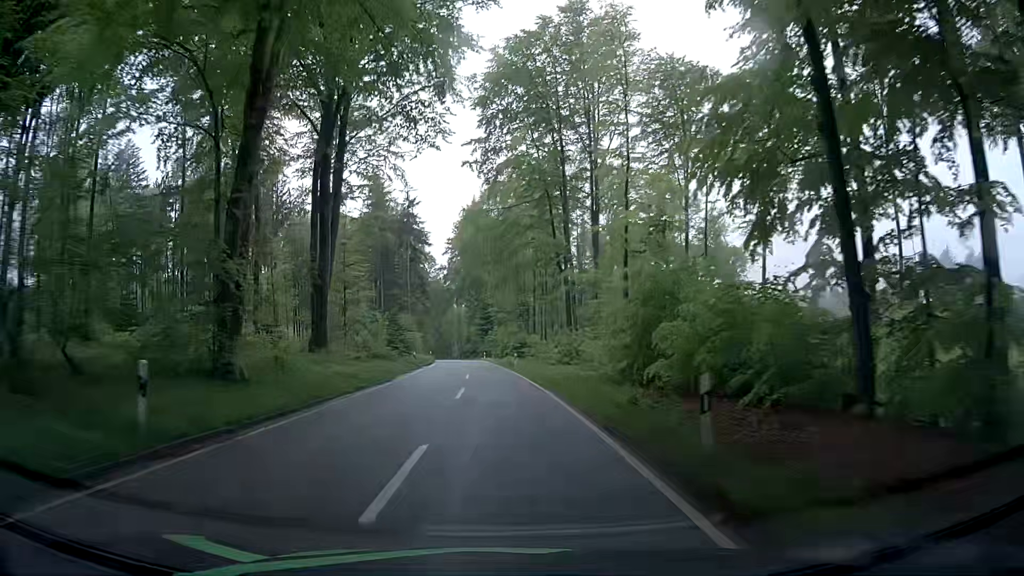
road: tertiary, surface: asphalt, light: Day
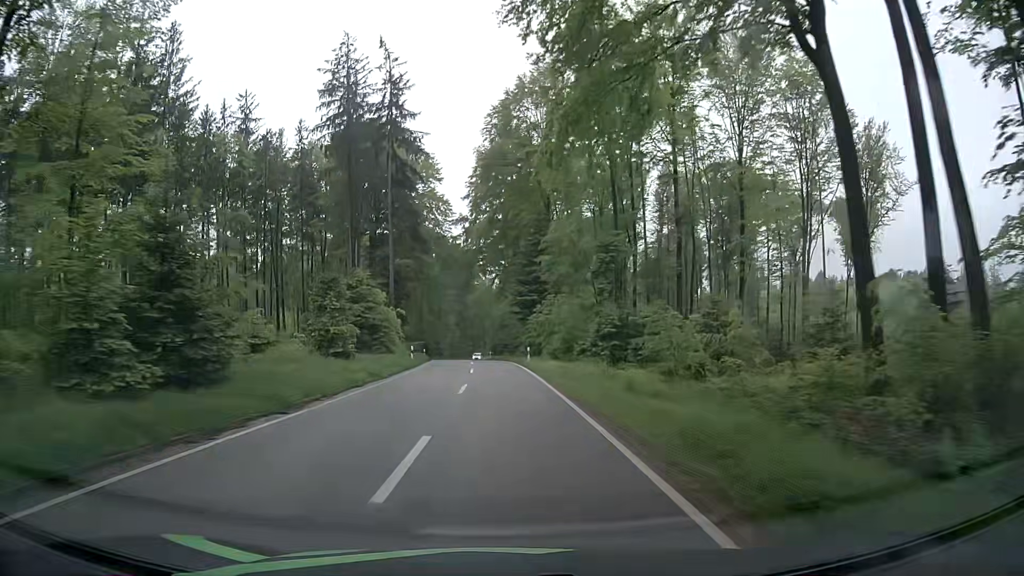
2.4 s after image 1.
(-1.6, +48.0) m; -4°
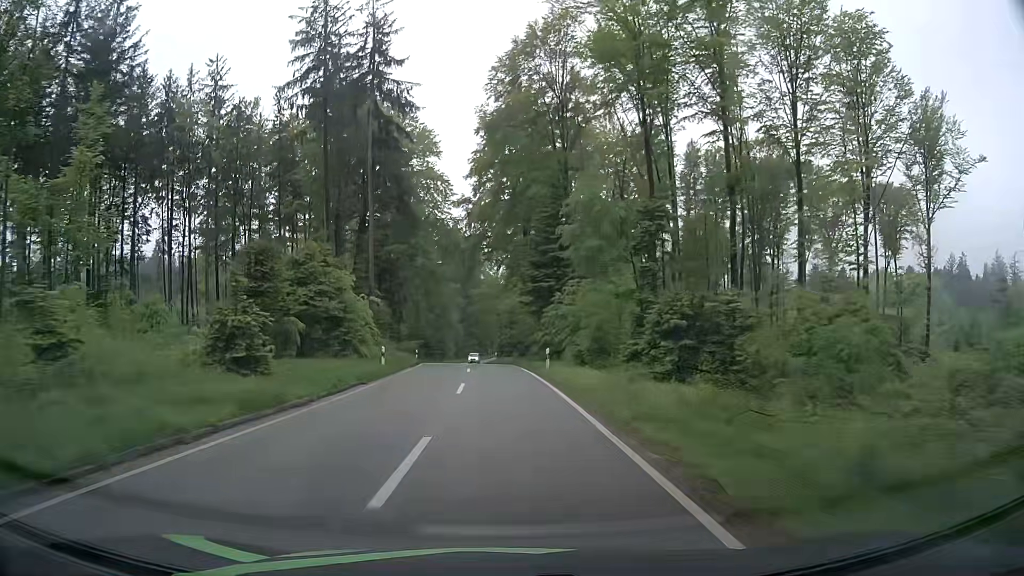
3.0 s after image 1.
(0.0, +12.1) m; -1°
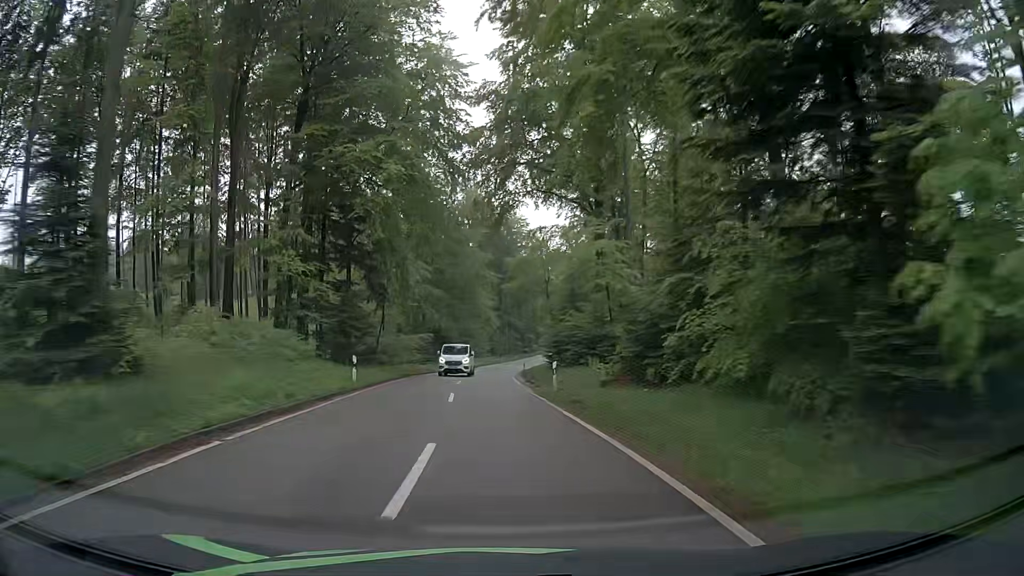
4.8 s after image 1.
(-0.8, +36.3) m; -3°
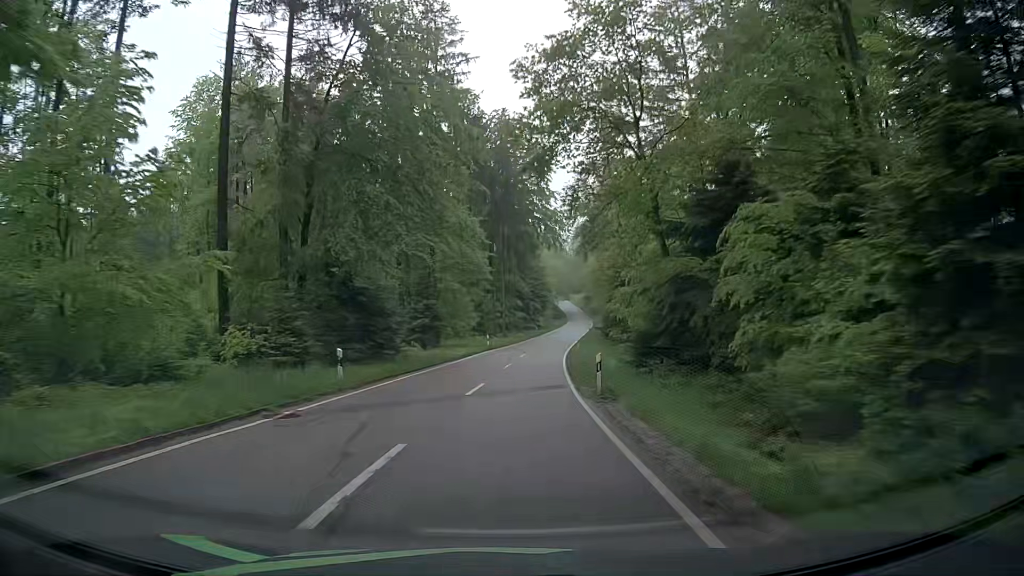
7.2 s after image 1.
(-0.8, +49.1) m; +1°
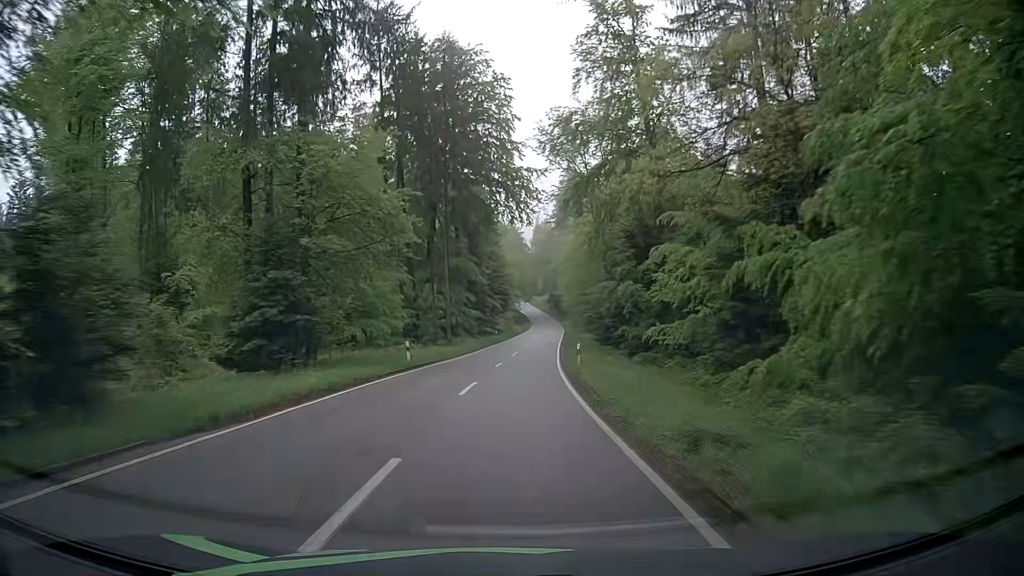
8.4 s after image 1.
(+0.8, +25.2) m; +3°
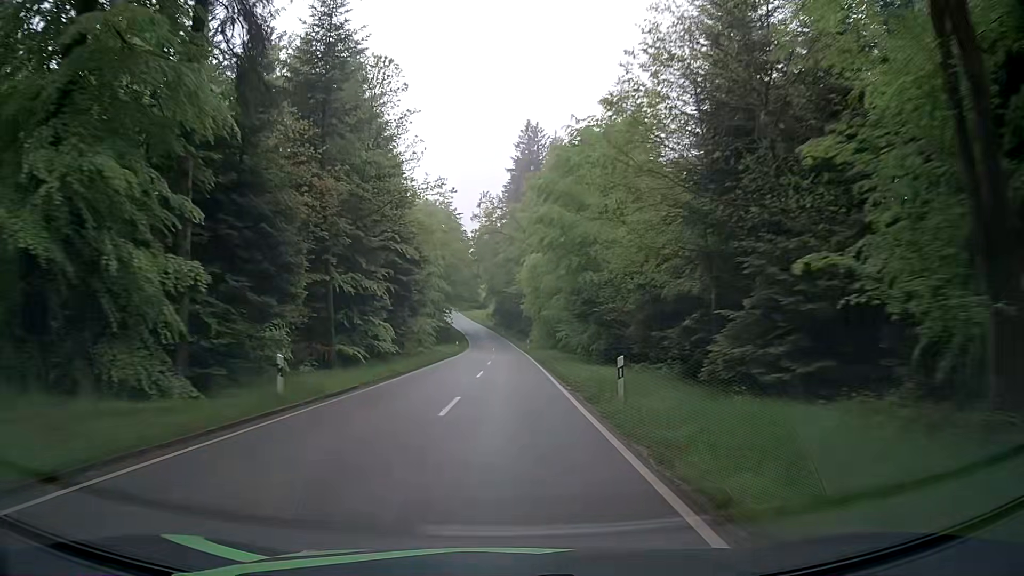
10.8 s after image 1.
(+3.0, +51.5) m; +6°
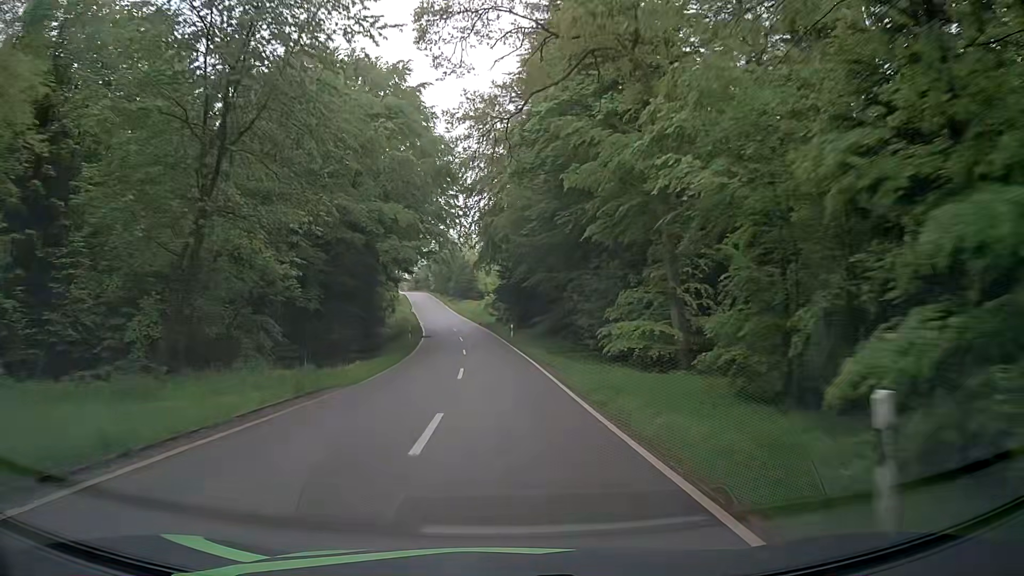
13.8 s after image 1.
(-0.5, +64.9) m; -1°
(0, +10) (0, +20) (-1, +30) (-1, +40) (-2, +50) (-3, +60) (-5, +70) (-6, +80) (-8, +90) (-9, +99) m
